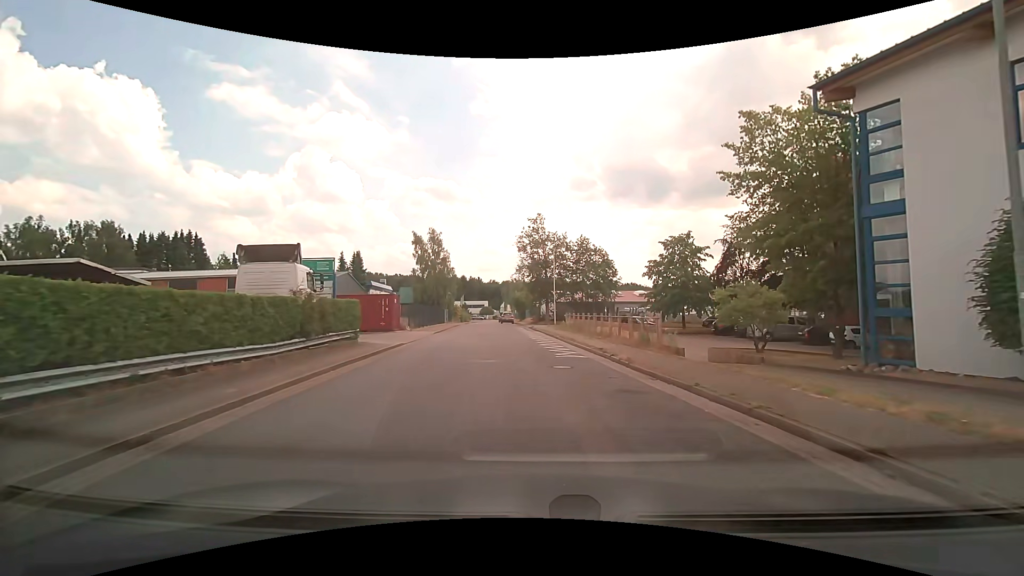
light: Day
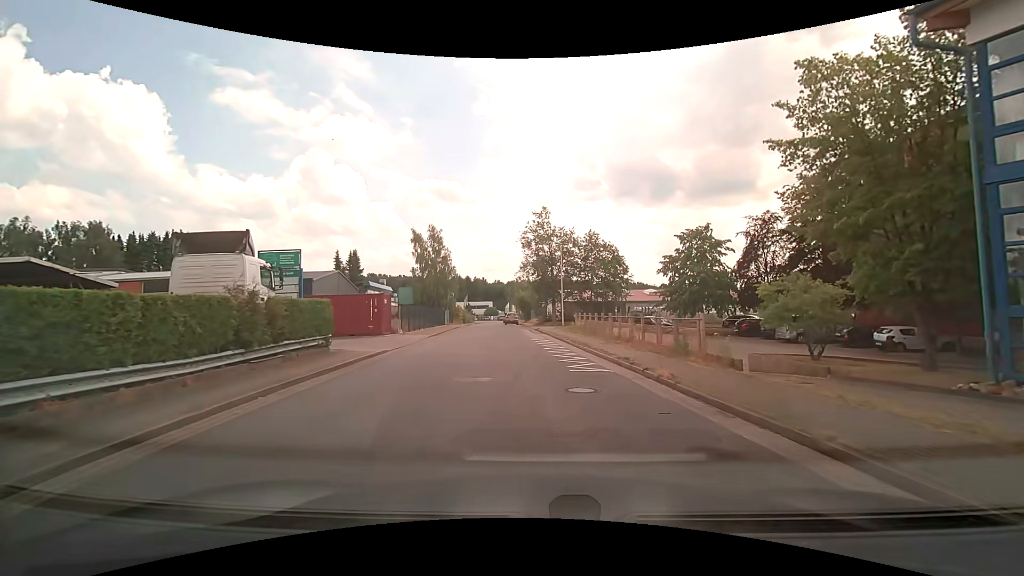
(0.0, +3.6) m; -1°
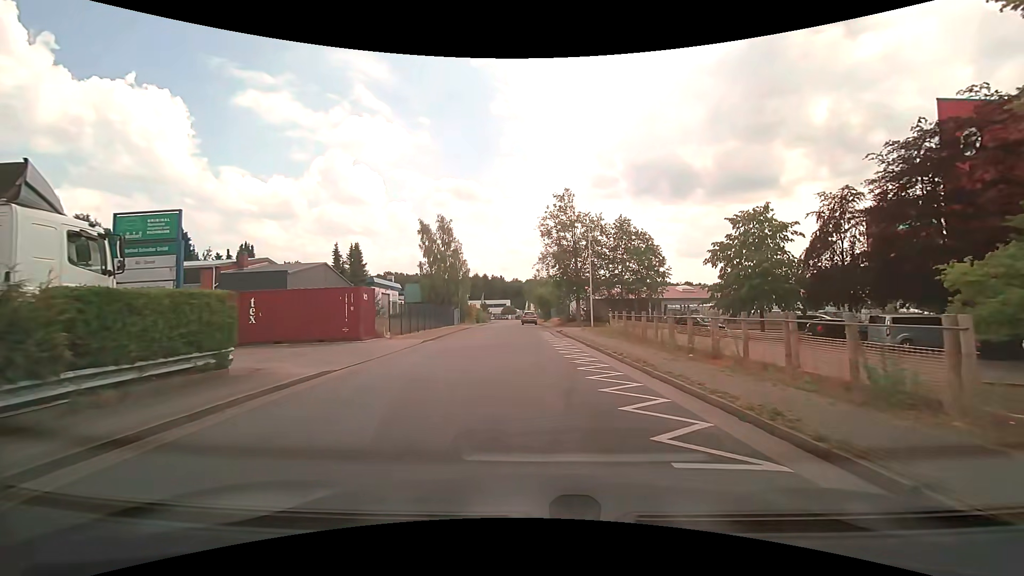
(-0.2, +7.3) m; -2°
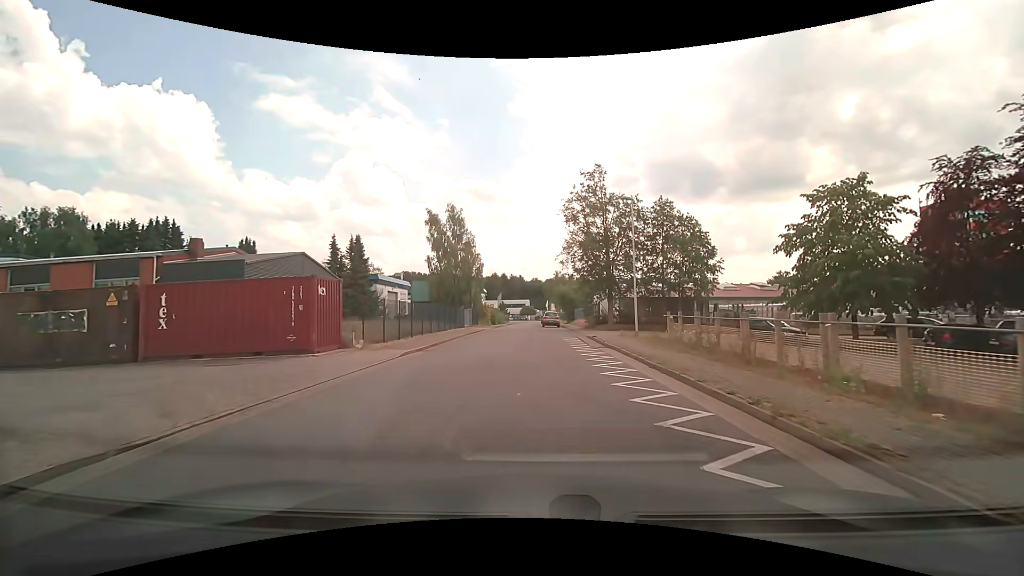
(-0.2, +7.5) m; -2°
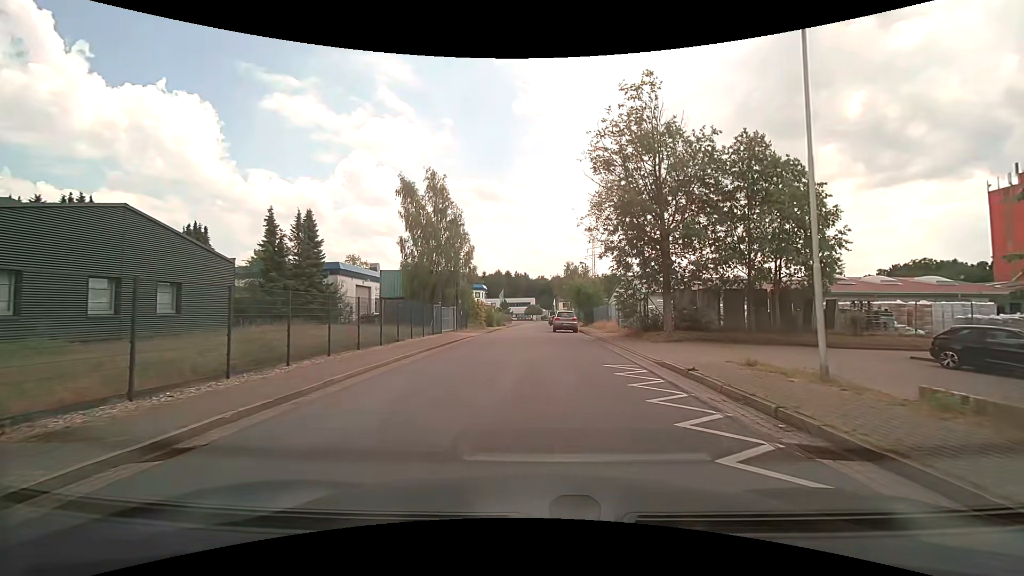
(-0.2, +14.6) m; -1°
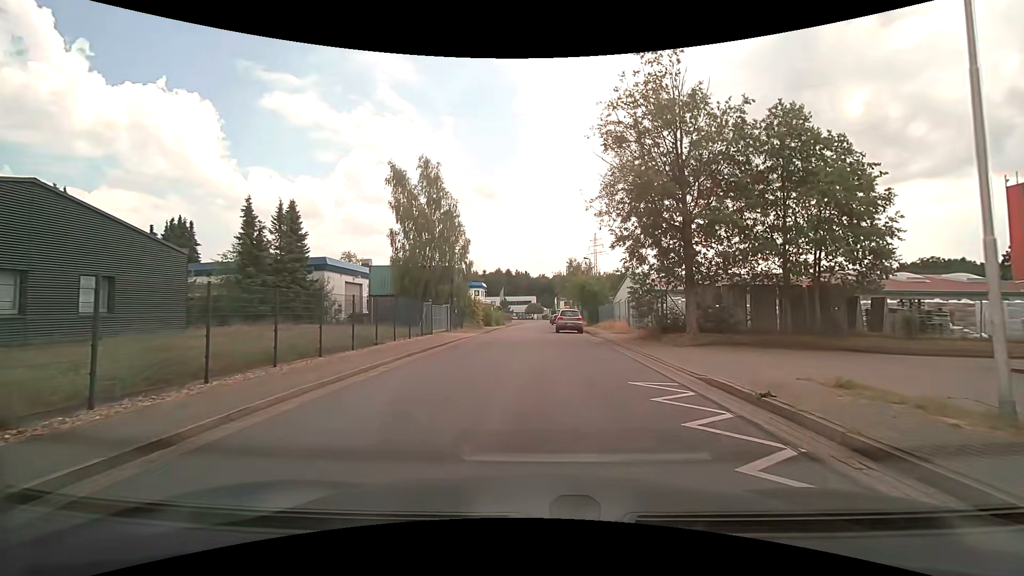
(0.0, +3.3) m; 0°
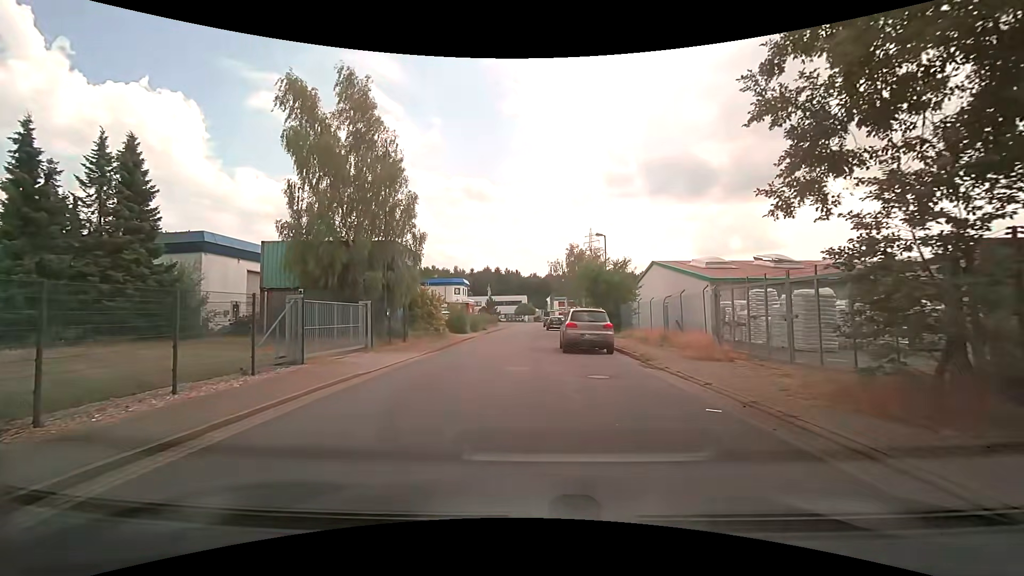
(+0.1, +15.9) m; +1°
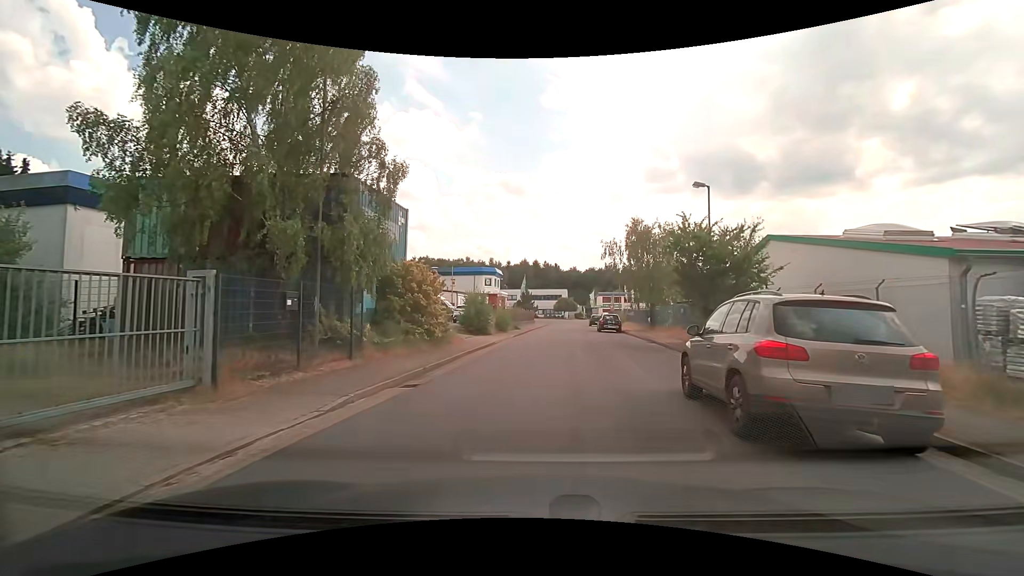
(-0.7, +12.4) m; -5°
